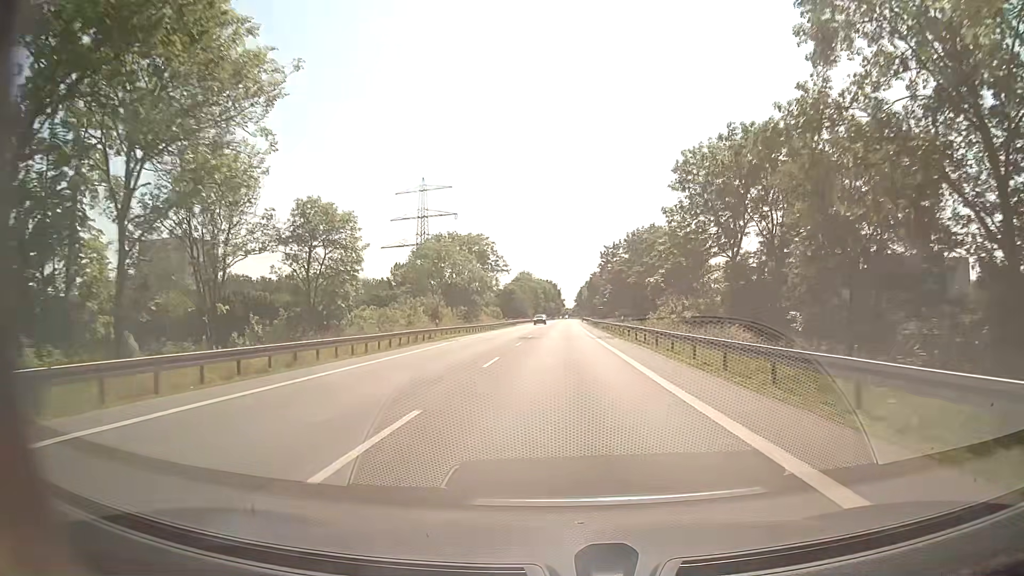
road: secondary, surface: asphalt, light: Day
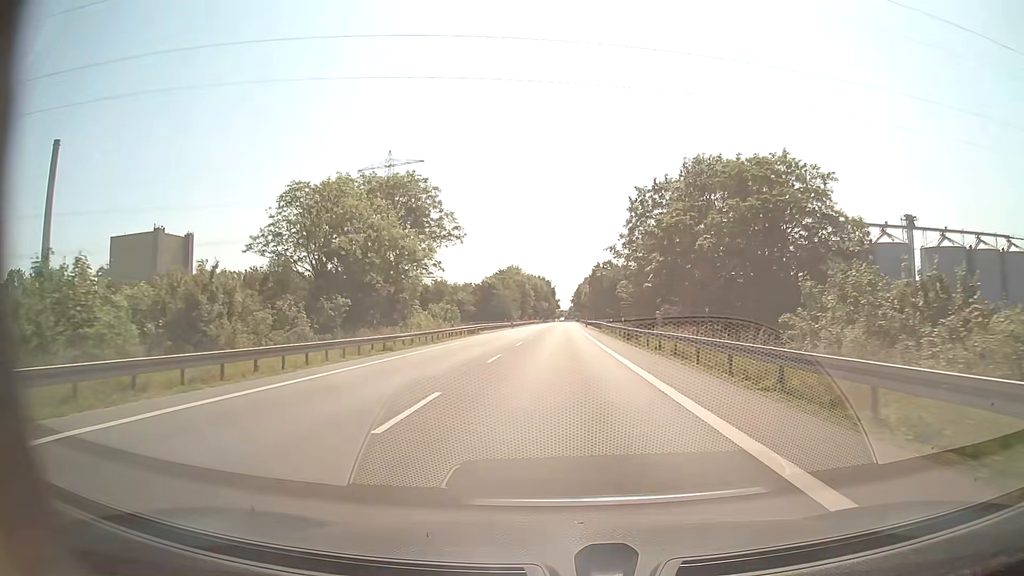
(+0.3, +45.0) m; +1°
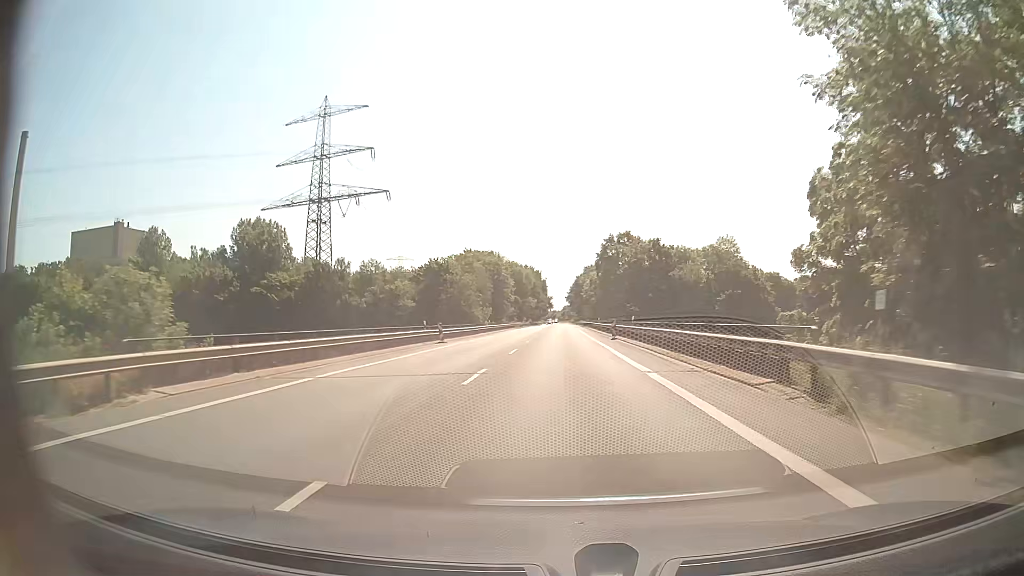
(0.0, +56.3) m; 0°
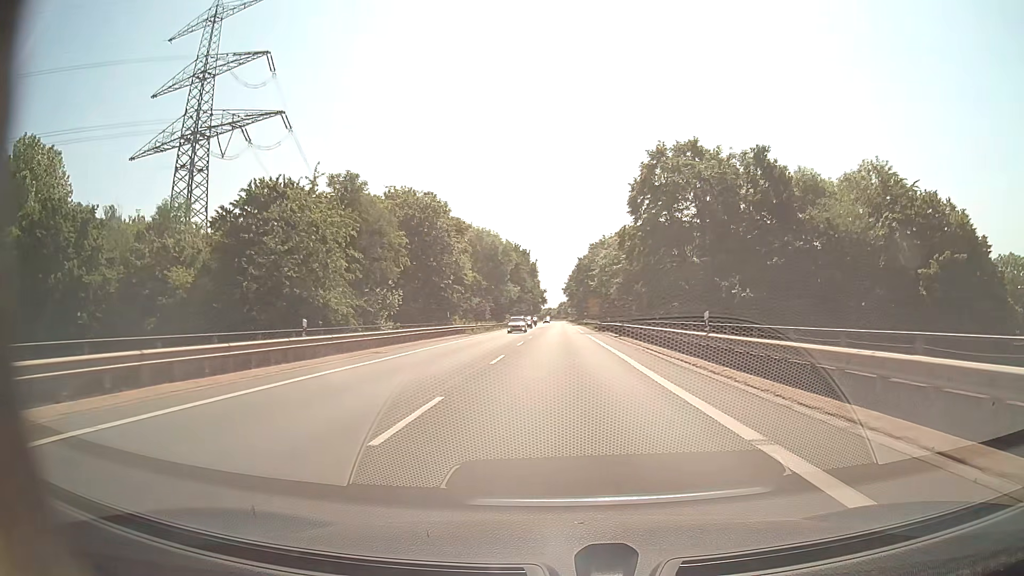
(+0.3, +56.4) m; 0°
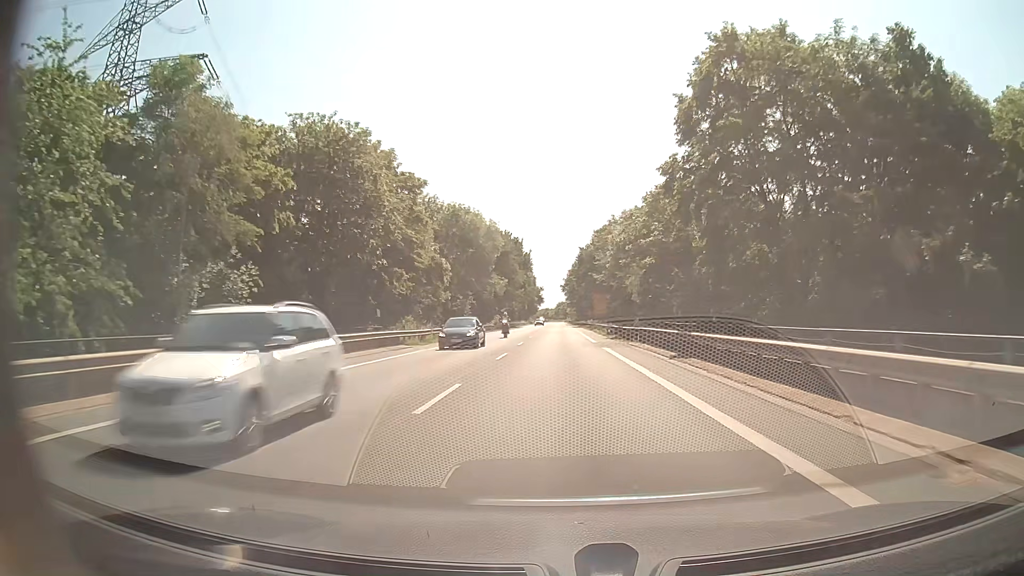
(0.0, +22.6) m; 0°
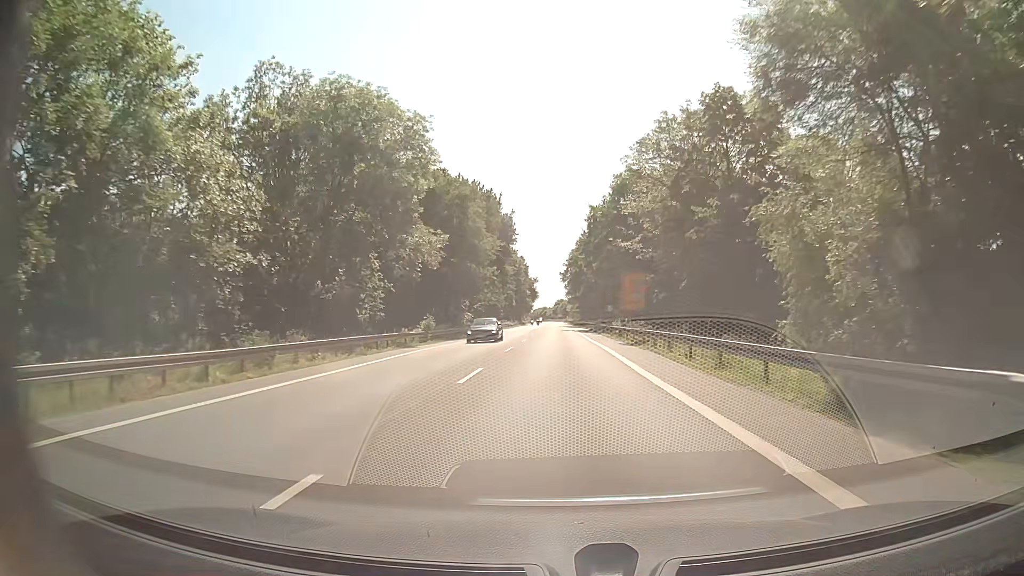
(+0.1, +45.2) m; 0°
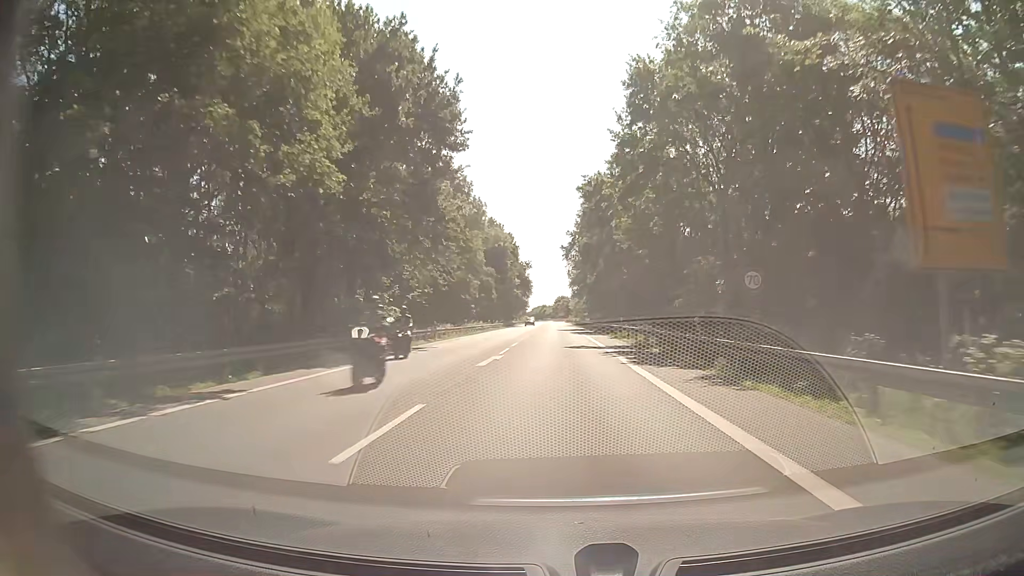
(0.0, +45.1) m; 0°
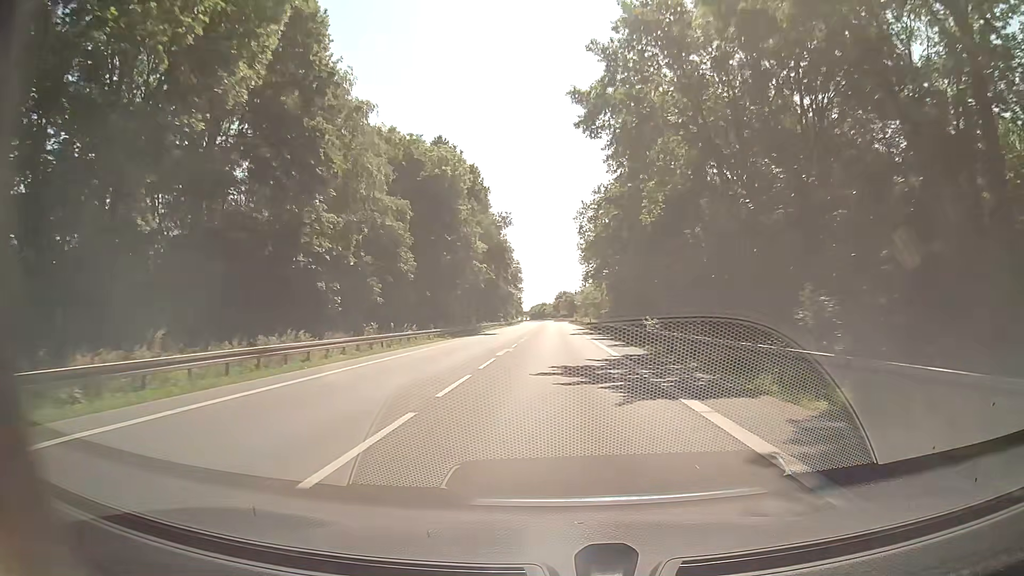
(0.0, +56.4) m; 0°
(0, +10) (0, +20) (0, +30) (0, +40) (0, +50) (0, +60) (0, +70) (0, +80) (0, +90) (0, +100) m
